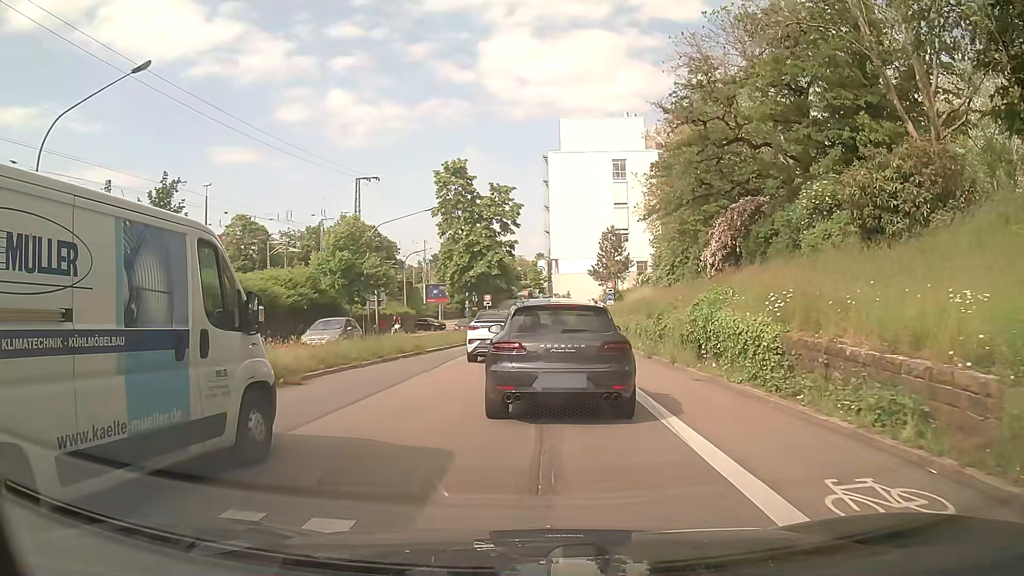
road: secondary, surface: asphalt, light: Day
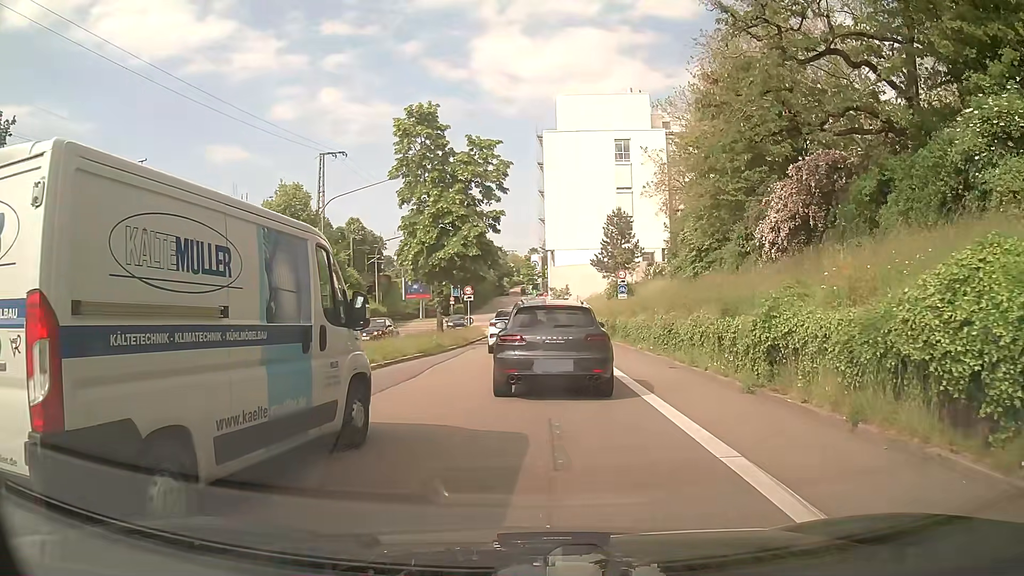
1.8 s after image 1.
(0.0, +11.1) m; +1°
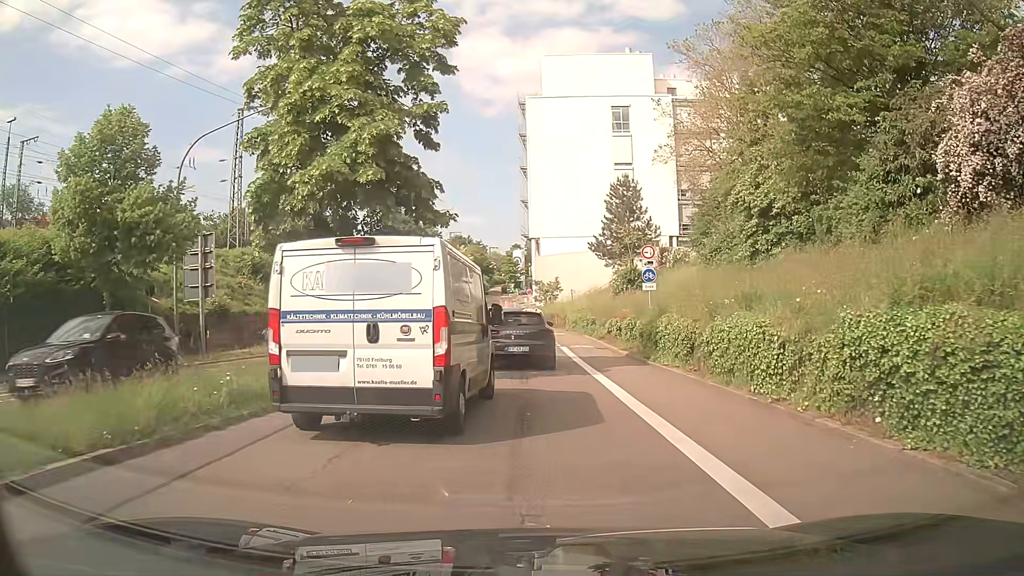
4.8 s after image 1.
(+0.1, +16.2) m; +1°
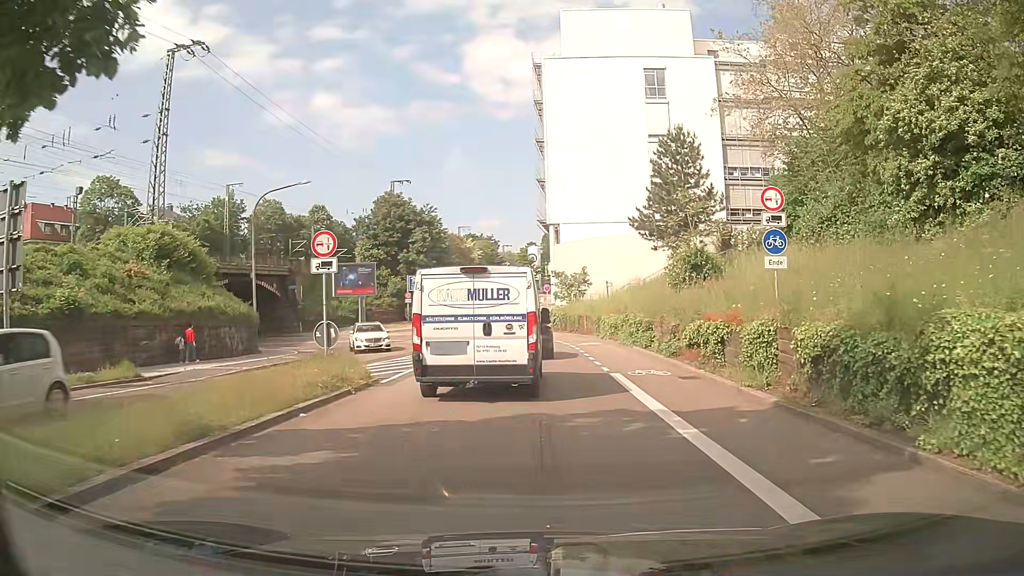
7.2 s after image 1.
(-0.3, +13.8) m; -1°
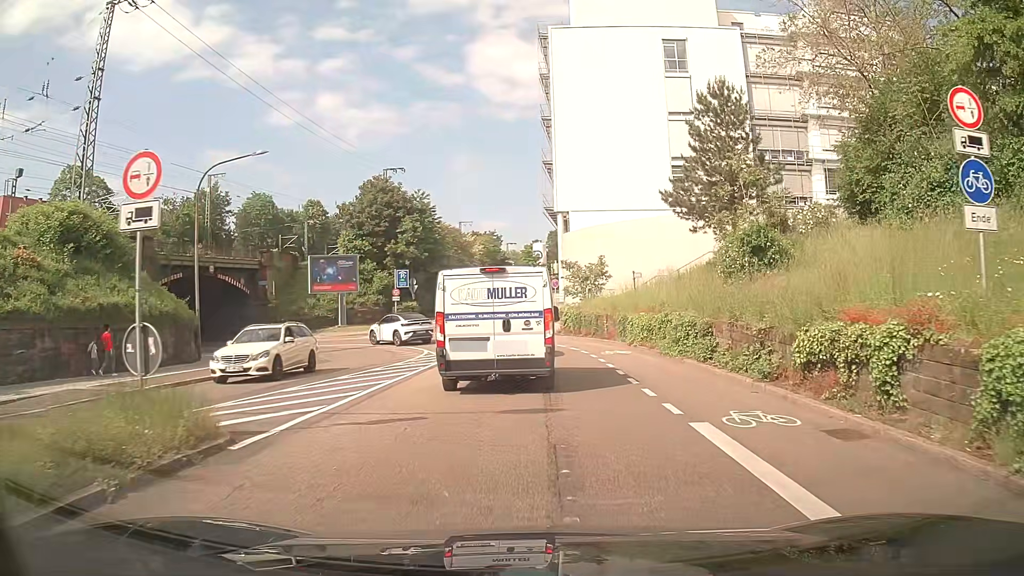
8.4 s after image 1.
(-0.2, +7.9) m; -1°
